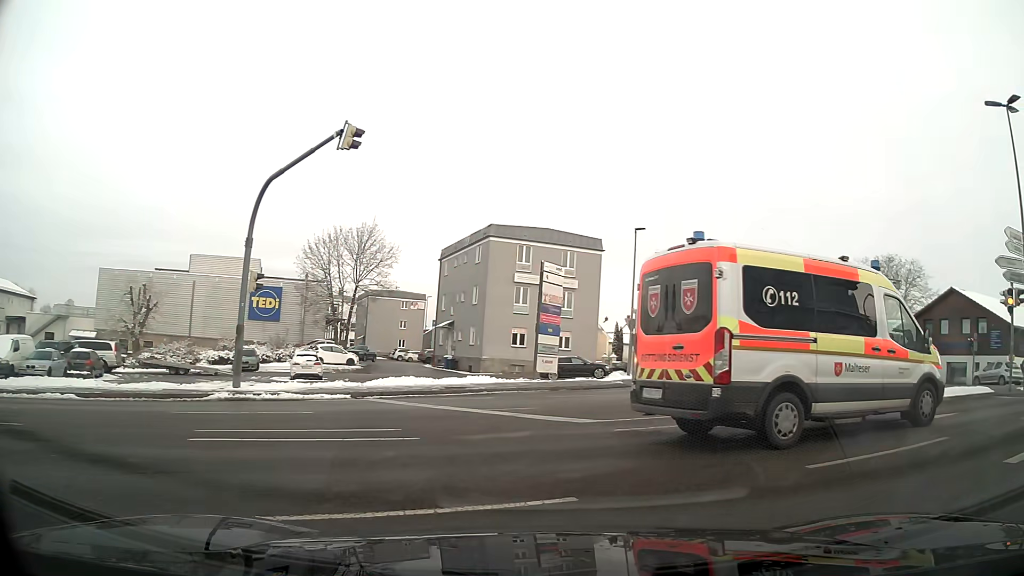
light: Day
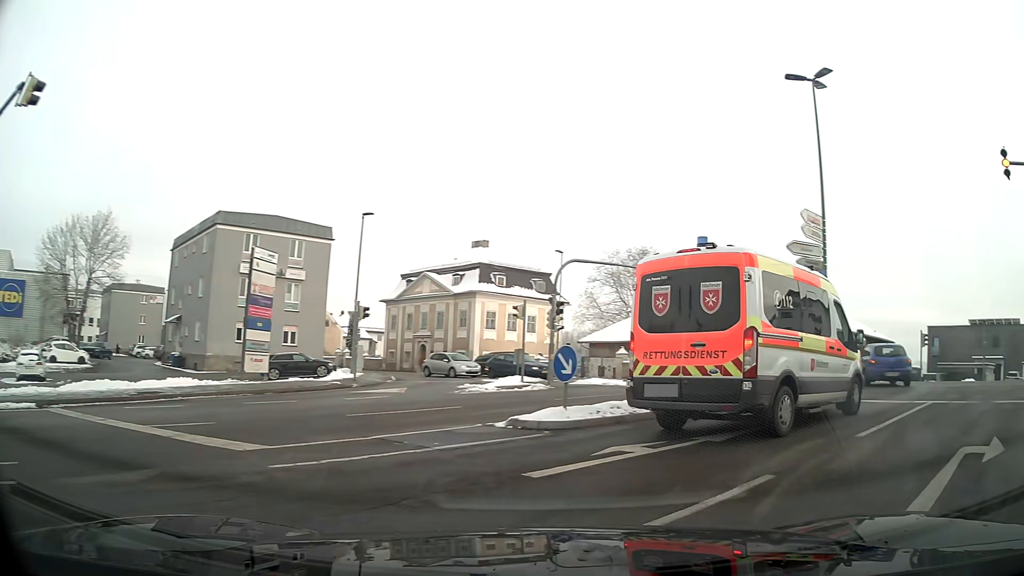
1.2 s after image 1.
(+0.6, +3.1) m; +23°
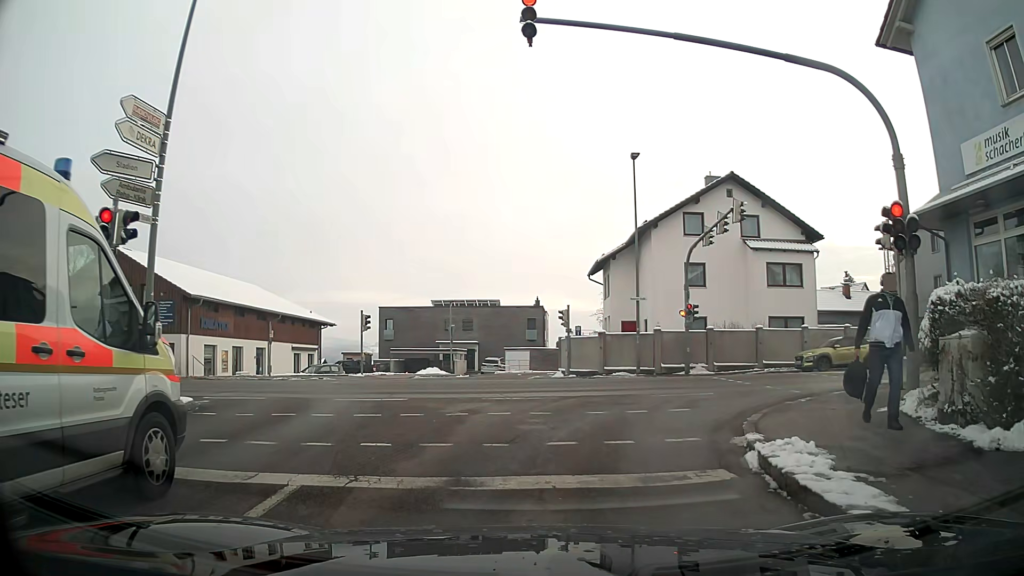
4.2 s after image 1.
(+4.4, +8.2) m; +42°
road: tertiary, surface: asphalt
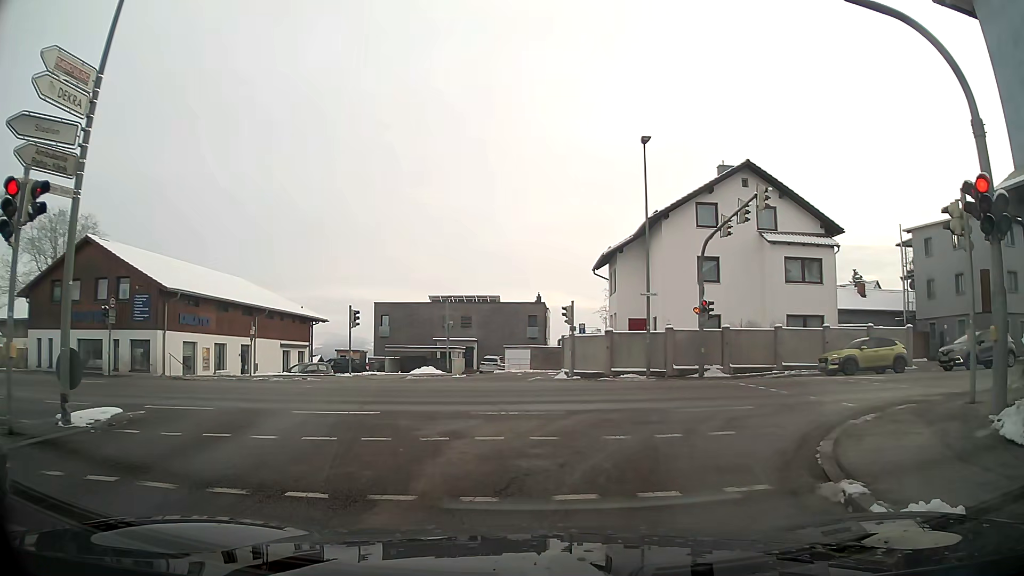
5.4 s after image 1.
(0.0, +2.4) m; 0°
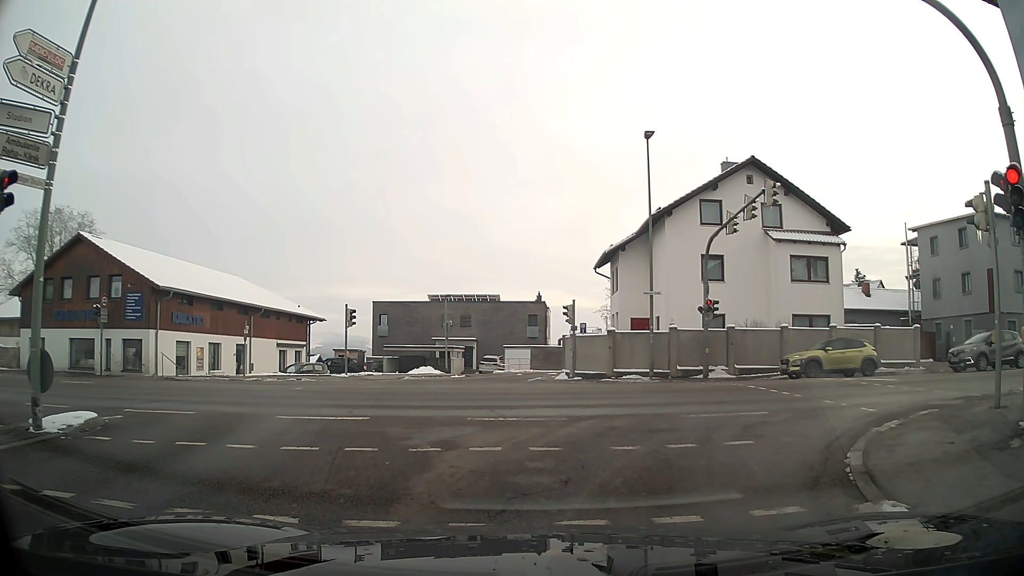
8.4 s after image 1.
(0.0, +0.8) m; 0°
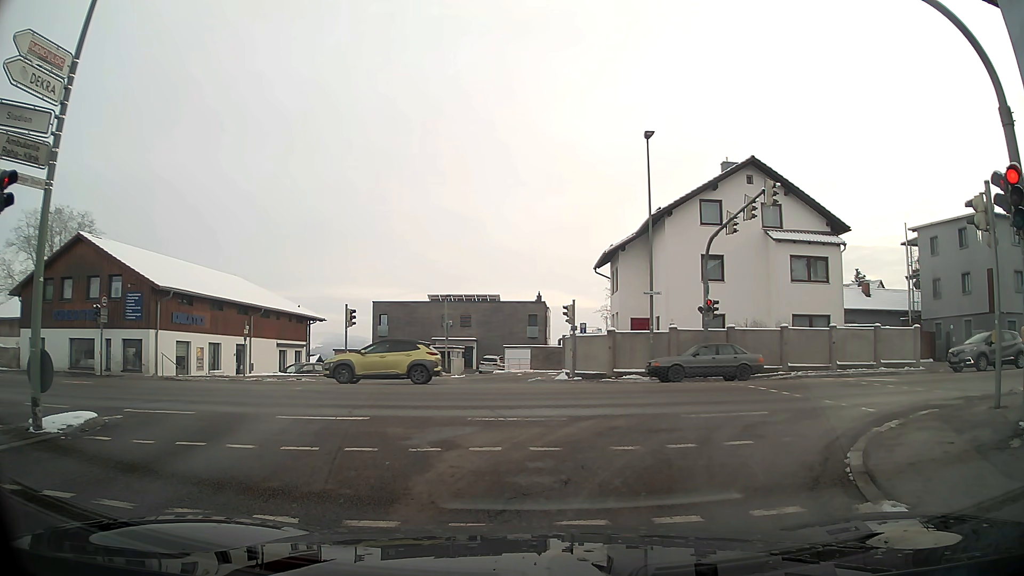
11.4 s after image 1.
(0.0, 0.0) m; 0°
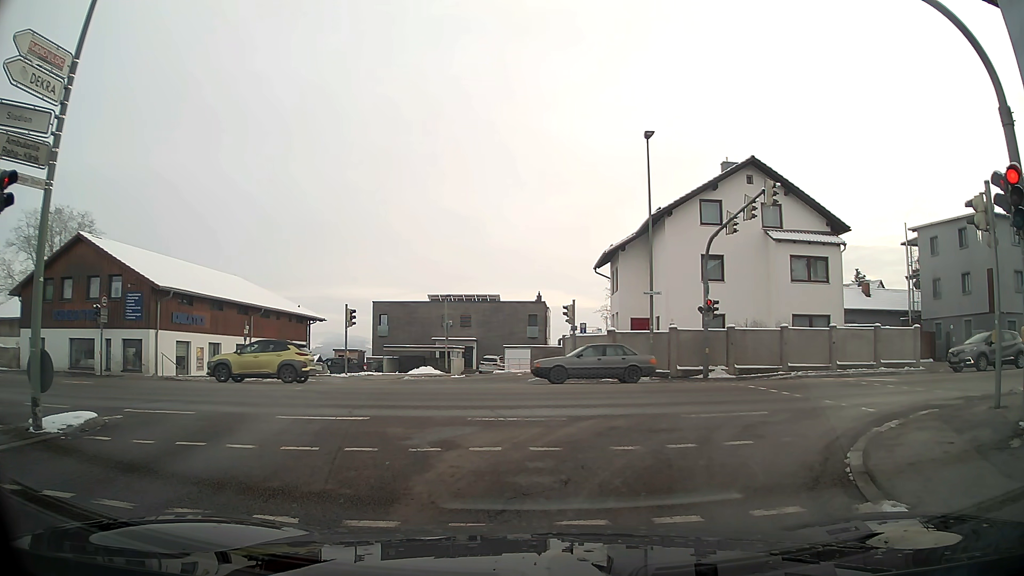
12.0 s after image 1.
(0.0, 0.0) m; 0°
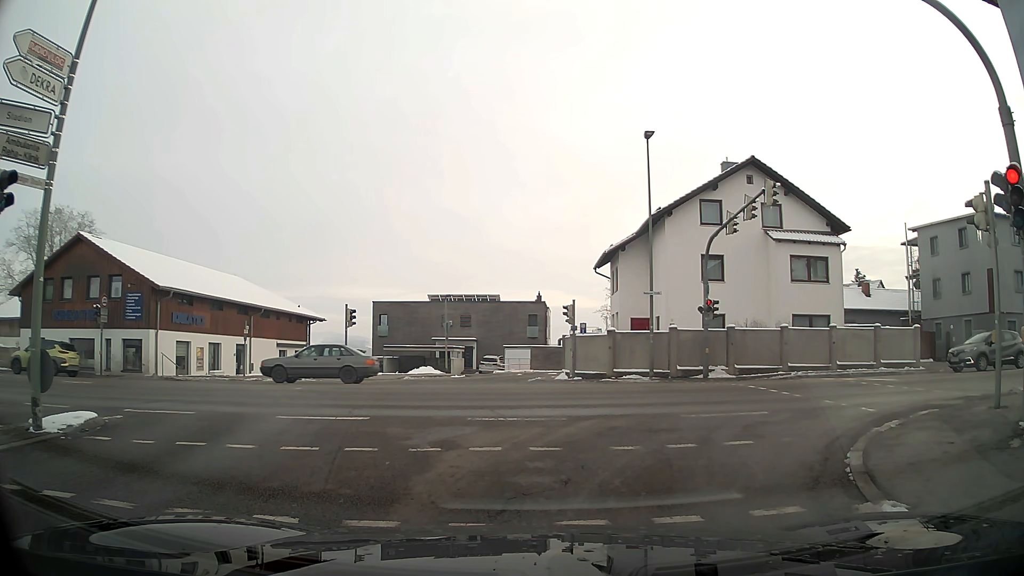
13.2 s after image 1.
(0.0, 0.0) m; 0°
